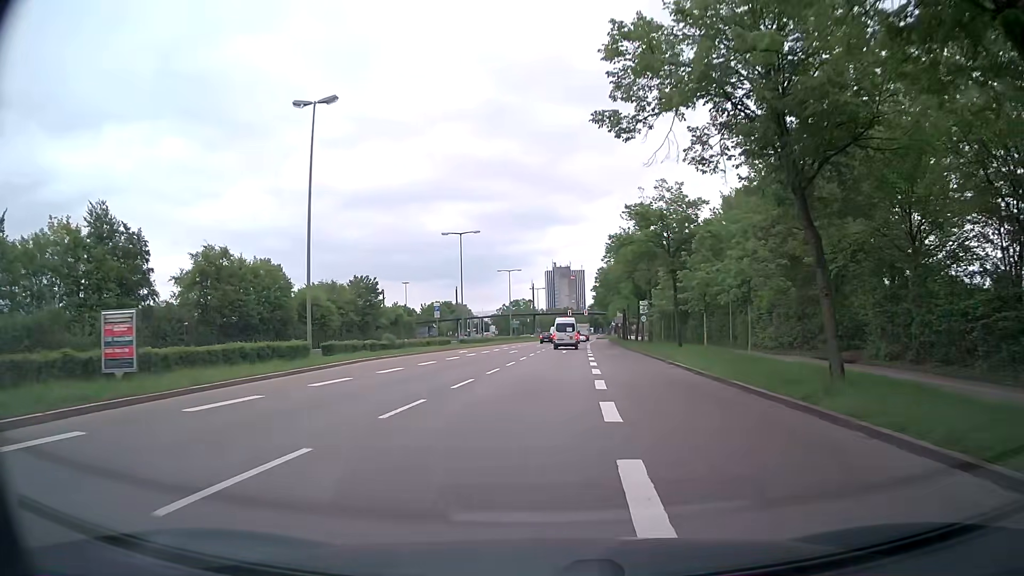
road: primary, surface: asphalt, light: Day
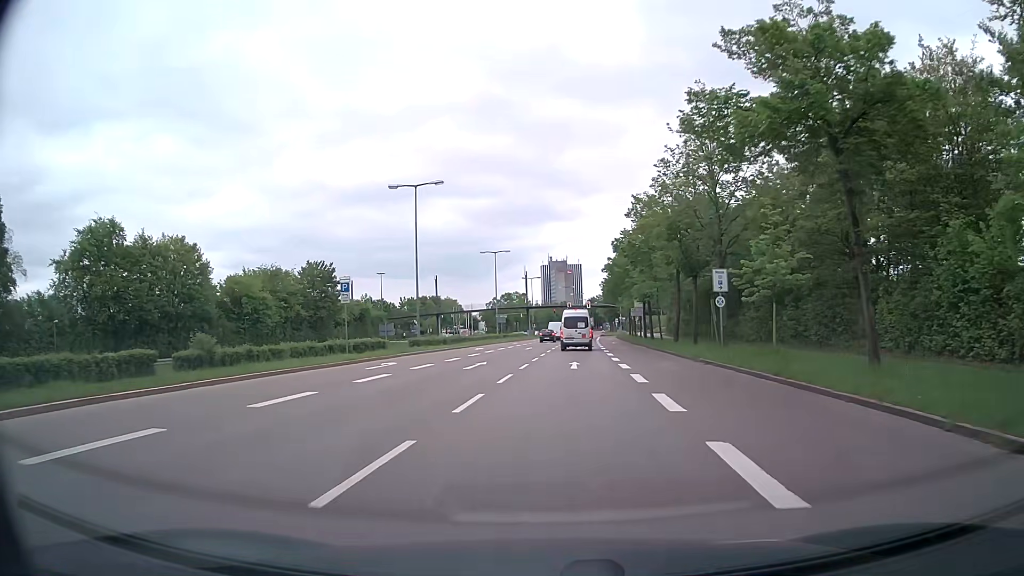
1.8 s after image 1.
(0.0, +23.3) m; 0°
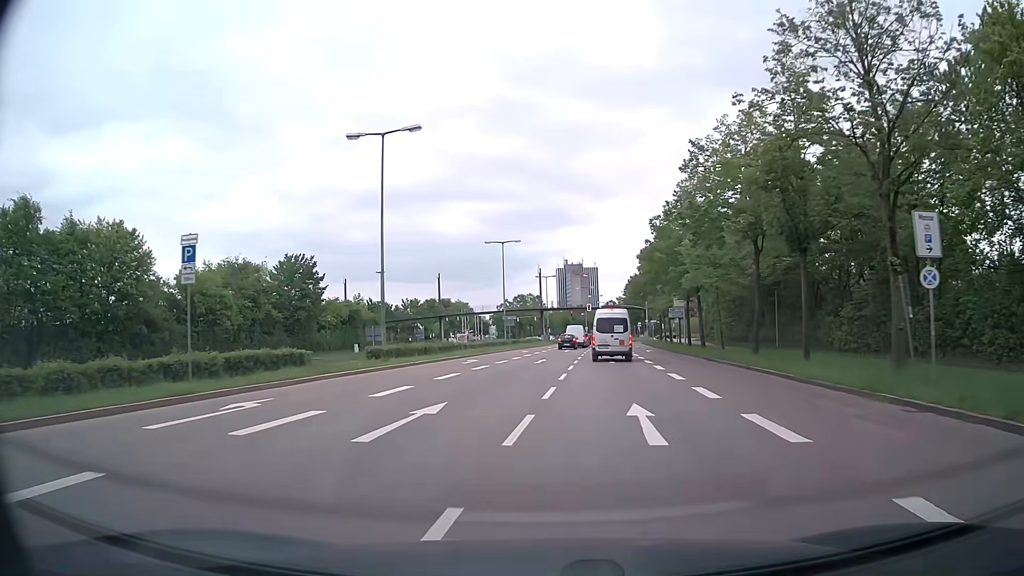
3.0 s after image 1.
(-0.1, +14.8) m; -1°
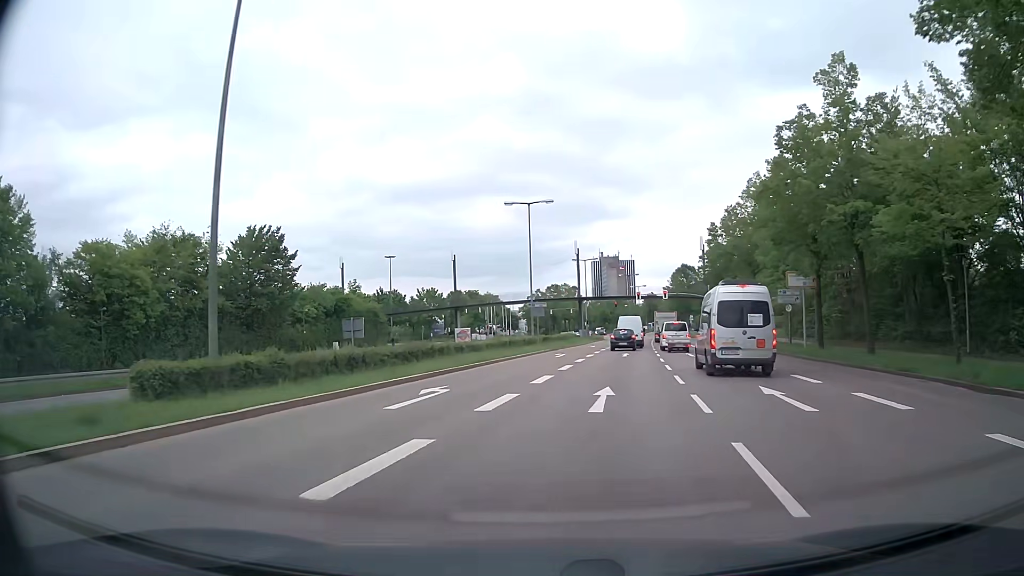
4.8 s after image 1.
(-0.7, +21.4) m; -3°
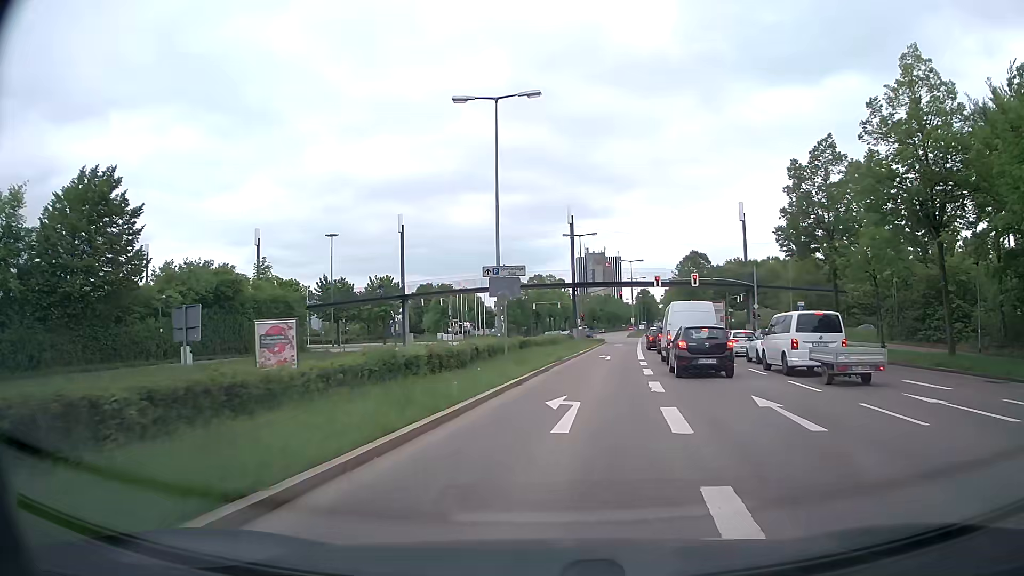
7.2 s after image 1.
(+0.2, +26.4) m; +2°
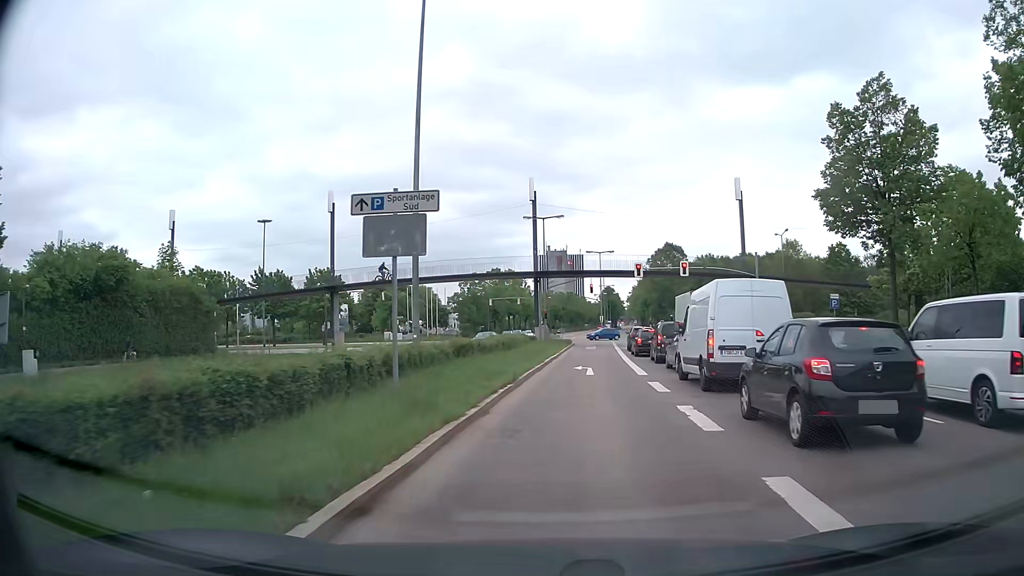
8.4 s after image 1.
(+0.3, +11.7) m; +3°
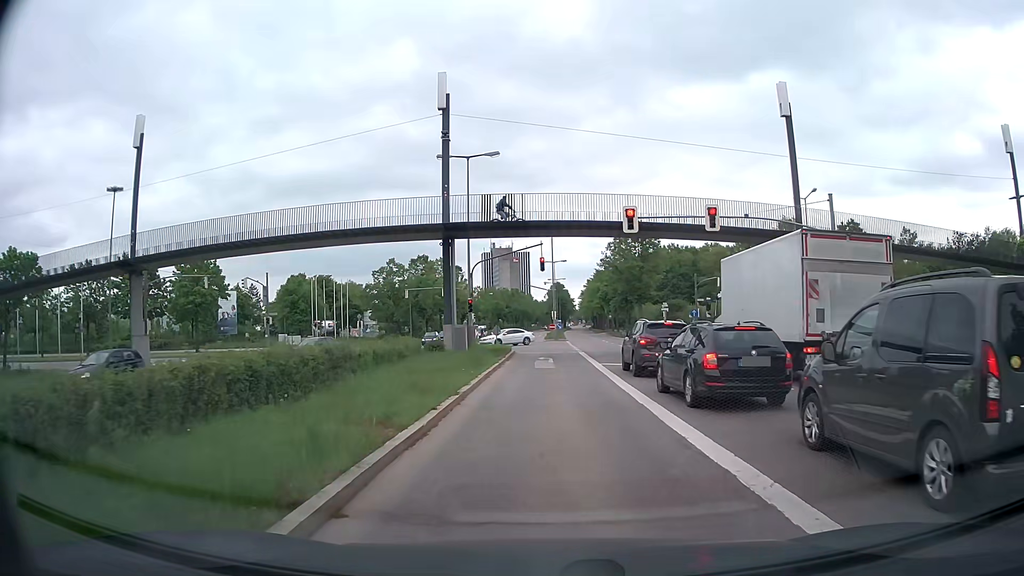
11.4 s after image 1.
(+1.2, +23.7) m; +4°
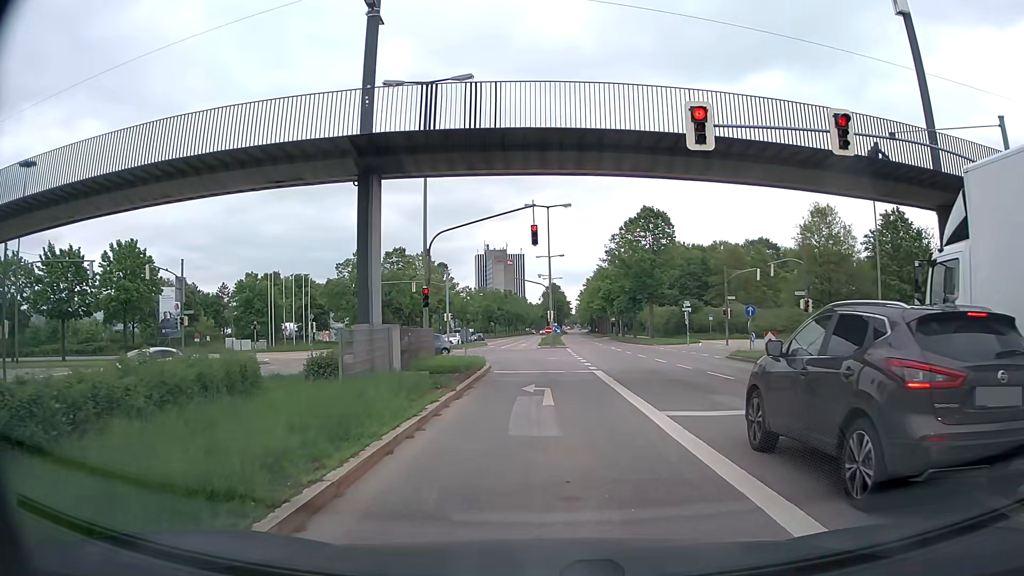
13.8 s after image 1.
(+0.2, +13.9) m; +1°
